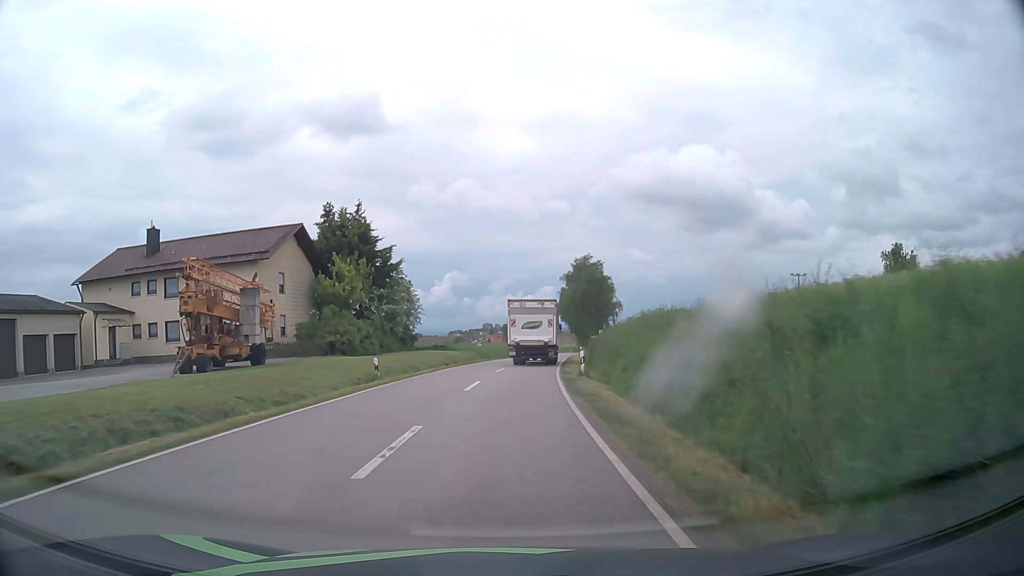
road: tertiary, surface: asphalt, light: Day
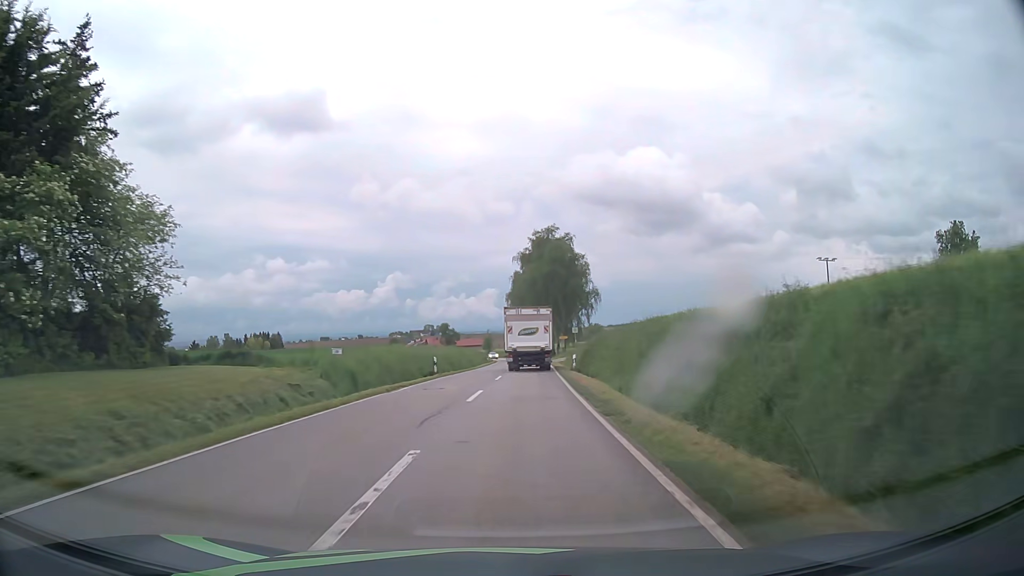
(+1.3, +37.7) m; +5°
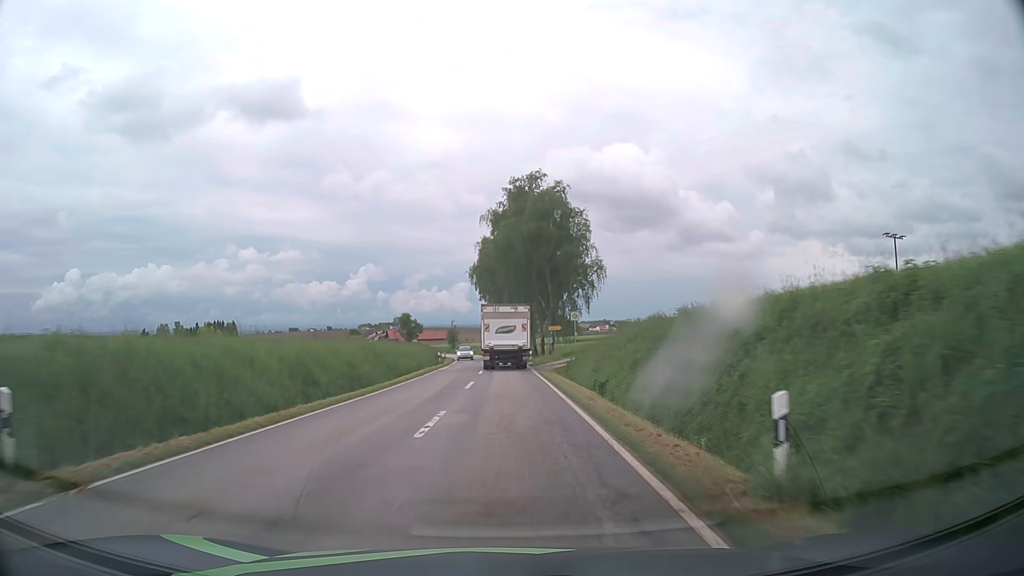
(+0.9, +30.0) m; +2°
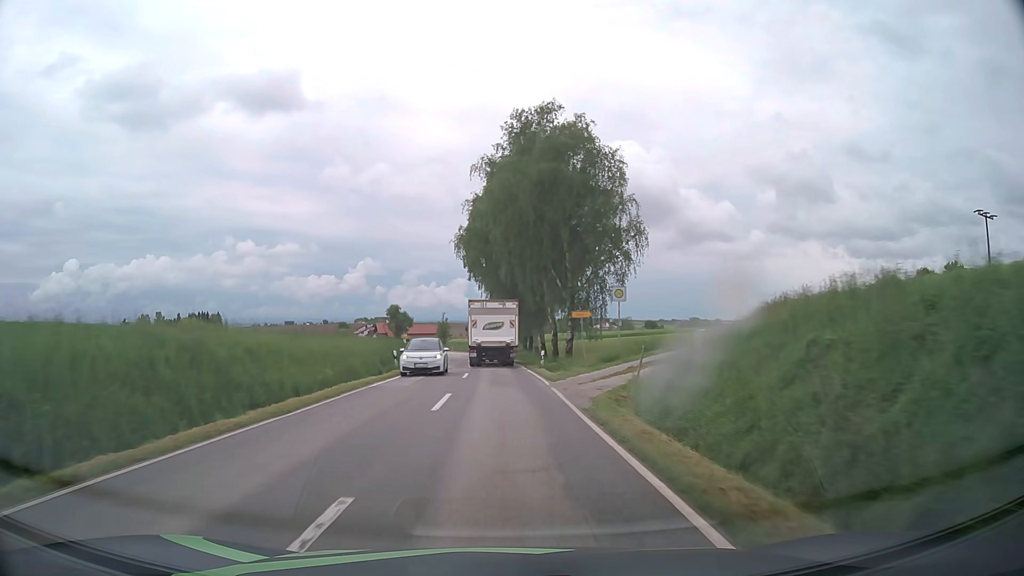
(0.0, +20.4) m; 0°
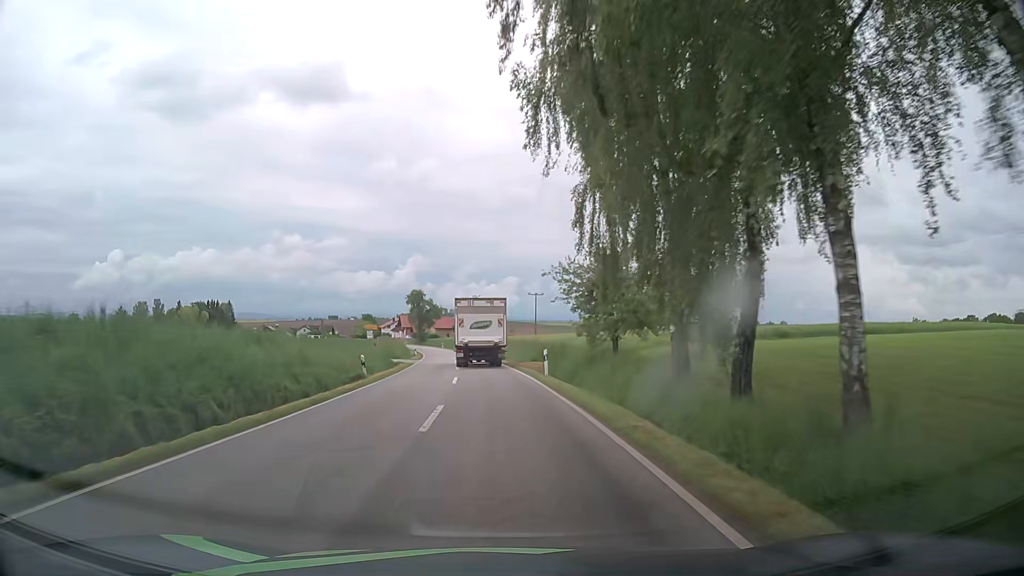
(-1.5, +51.0) m; -4°
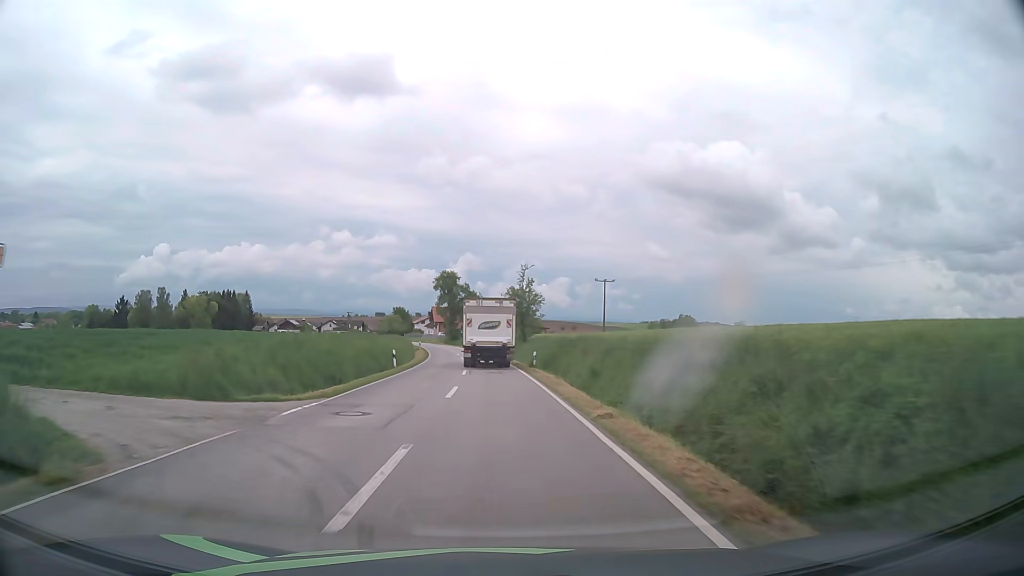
(-1.7, +41.2) m; -4°
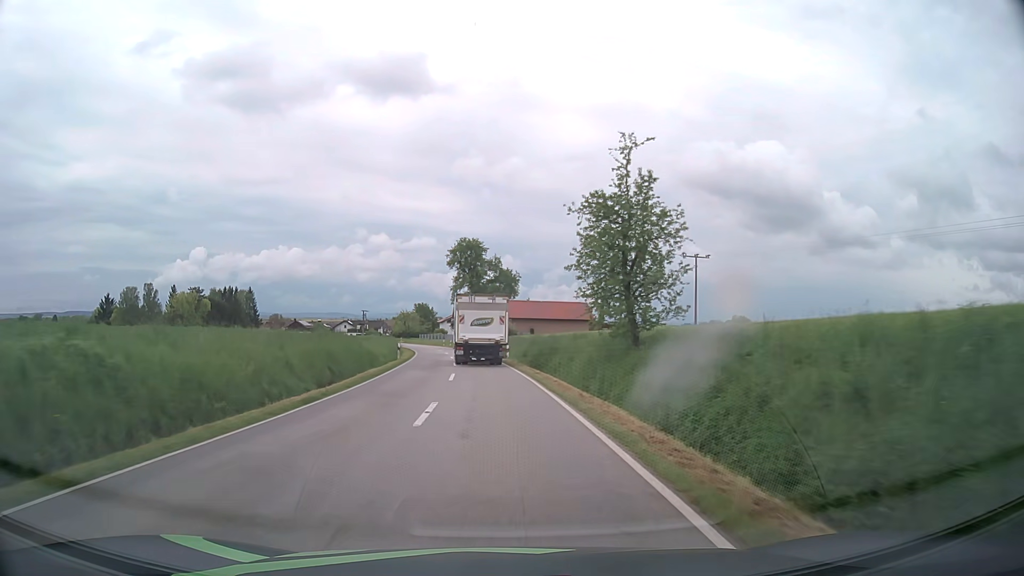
(-1.2, +41.6) m; -3°
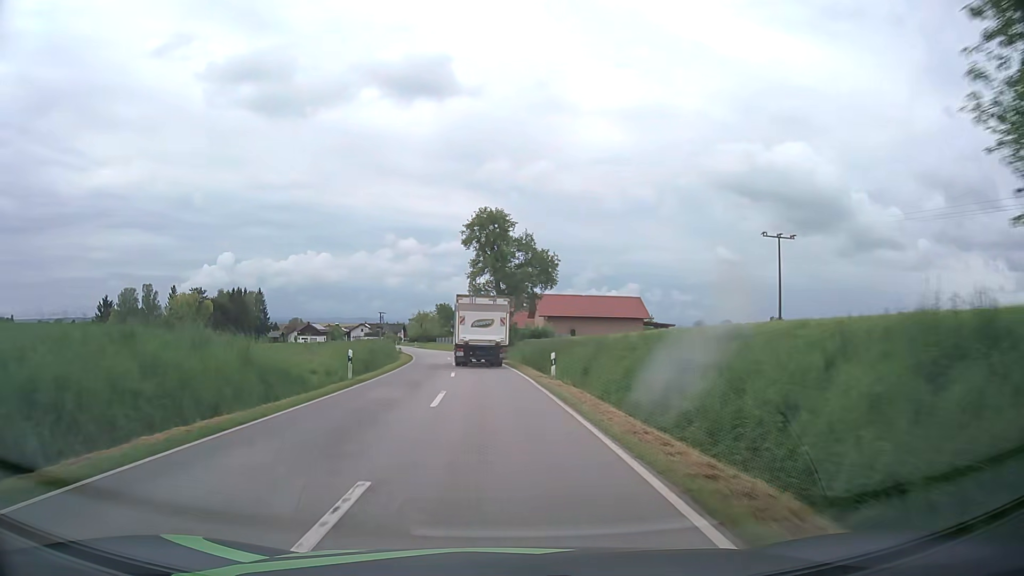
(-0.4, +20.8) m; -2°
(0, +10) (0, +20) (-1, +30) (-2, +40) (-3, +50) (-4, +60) (-6, +70) (-8, +79) (-10, +89) (-13, +99) m
